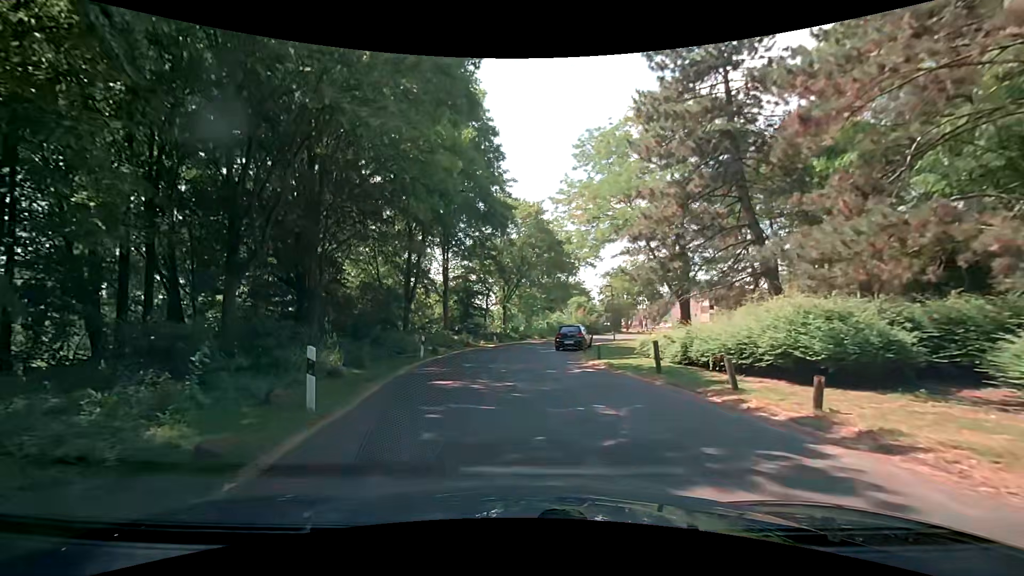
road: residential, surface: asphalt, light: Day
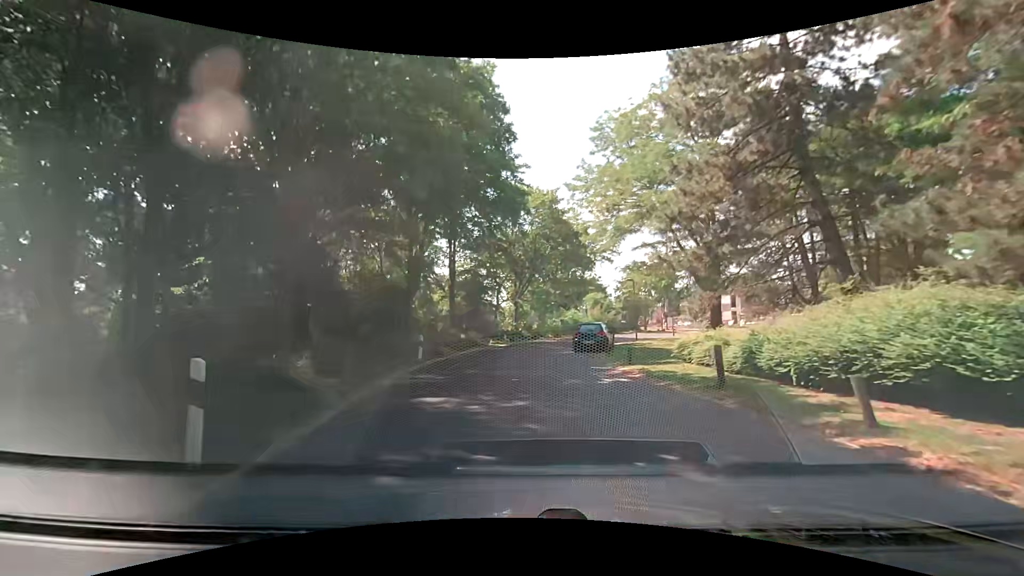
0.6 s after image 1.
(-0.1, +3.2) m; -2°
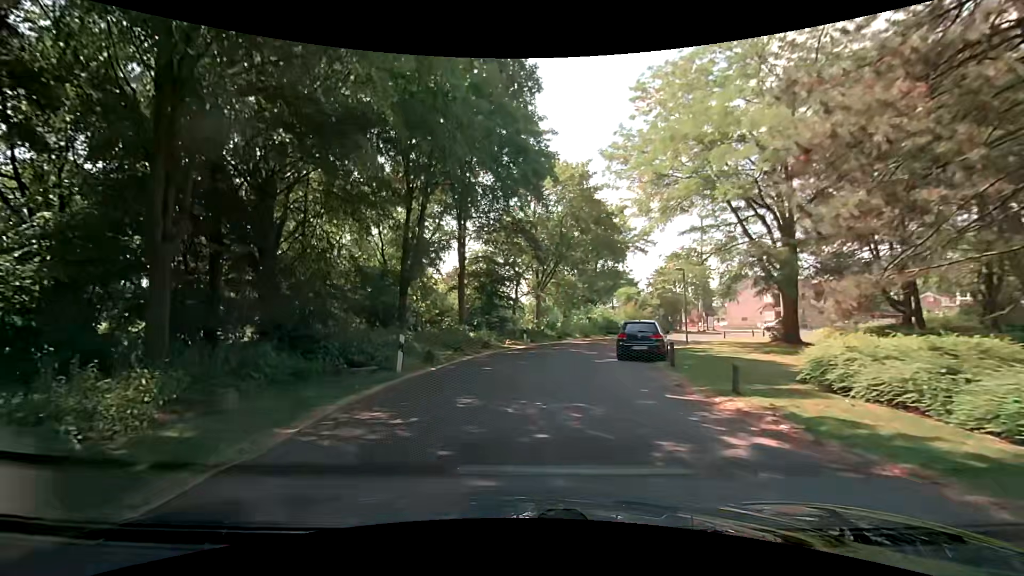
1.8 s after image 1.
(-0.1, +6.5) m; -3°
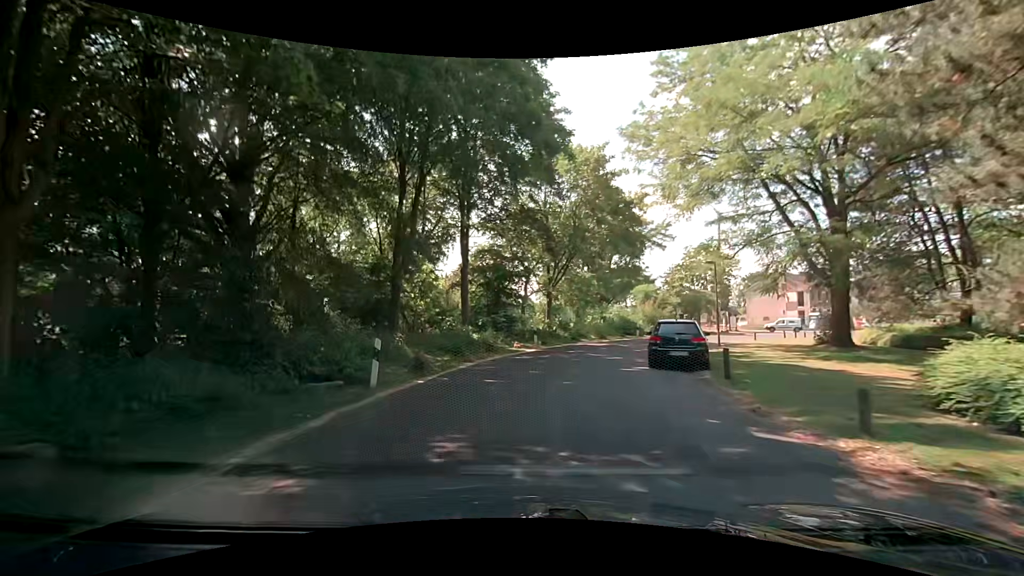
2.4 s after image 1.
(+0.1, +3.2) m; 0°
